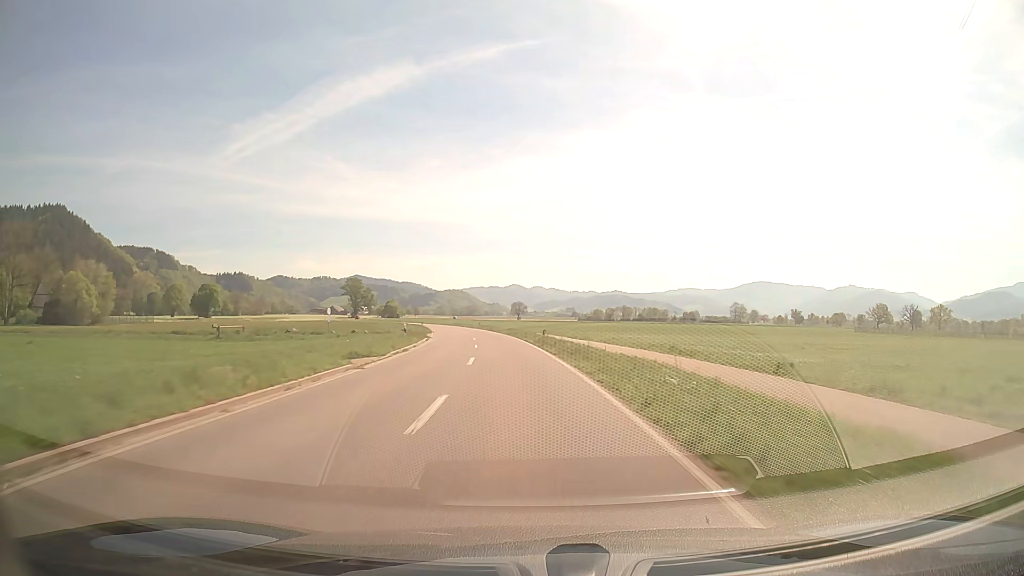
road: secondary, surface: asphalt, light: Day
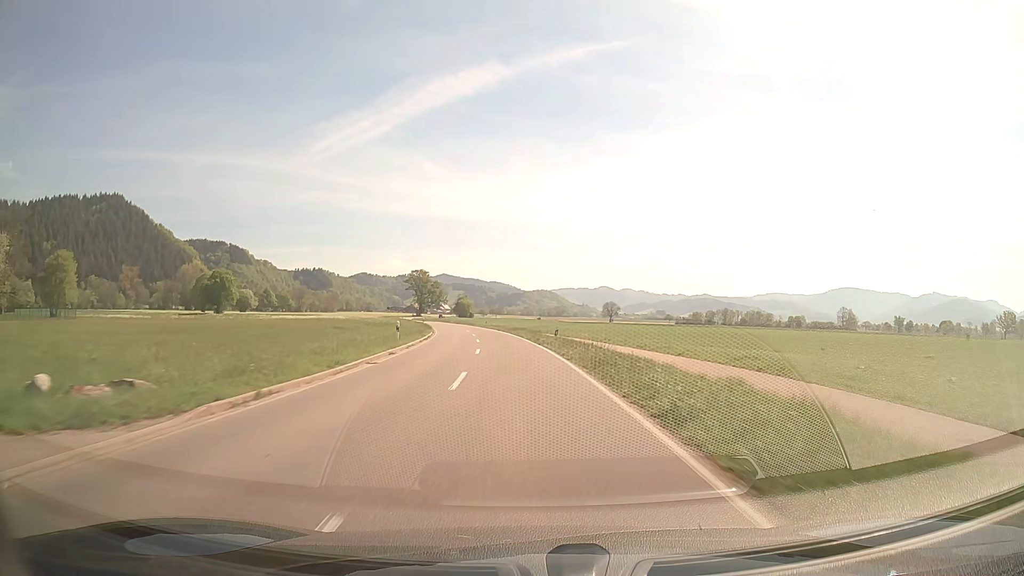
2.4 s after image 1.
(-3.5, +55.4) m; -8°
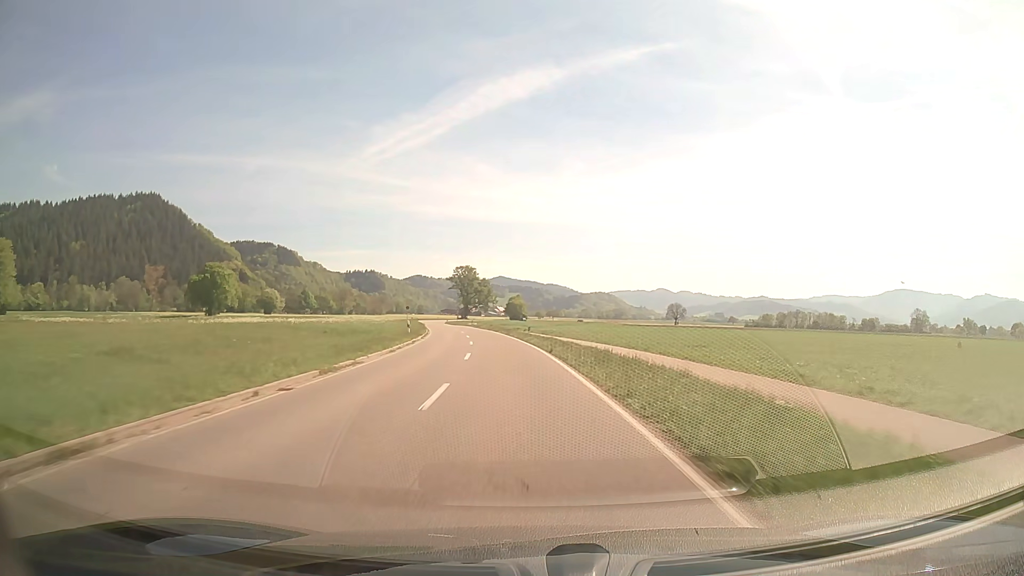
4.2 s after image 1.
(-1.5, +38.8) m; -5°
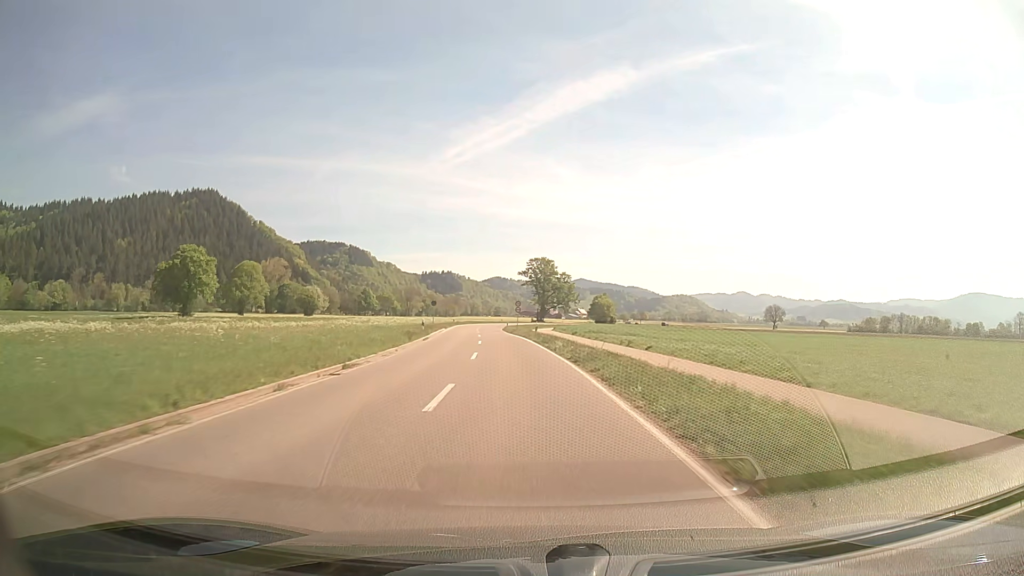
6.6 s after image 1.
(-3.0, +48.1) m; -7°
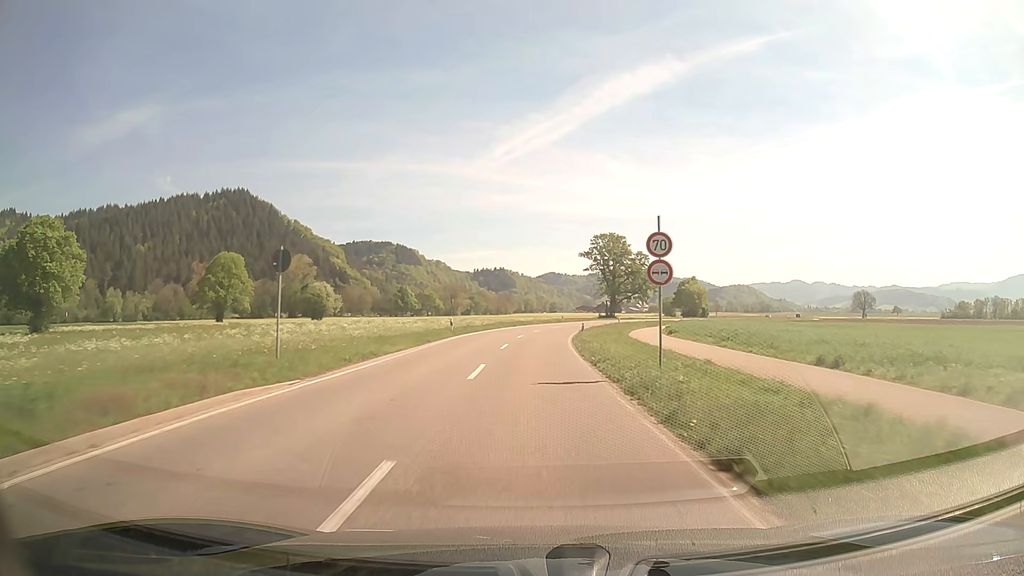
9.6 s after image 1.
(-2.9, +55.5) m; -5°
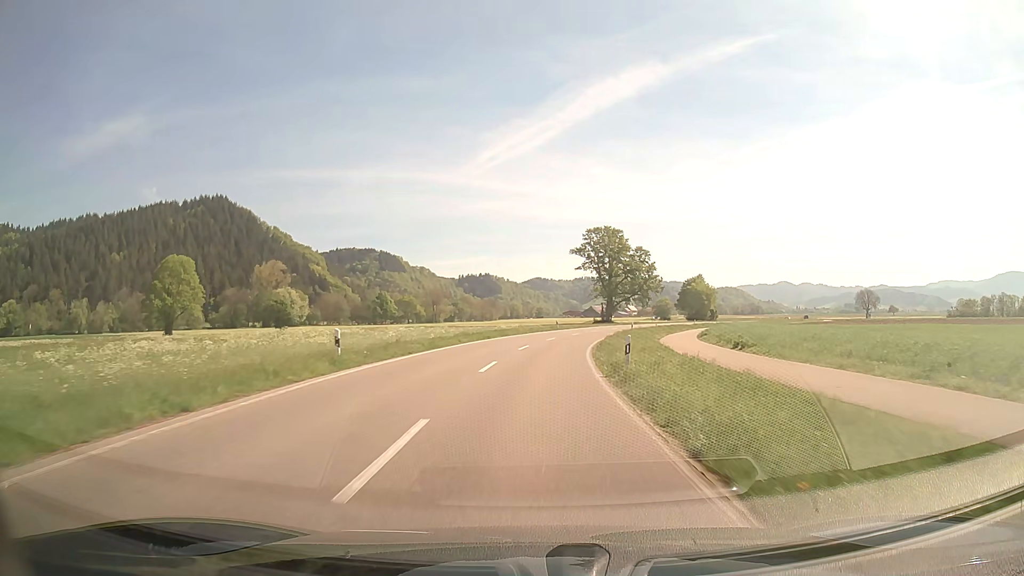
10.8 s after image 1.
(+0.1, +21.3) m; +1°
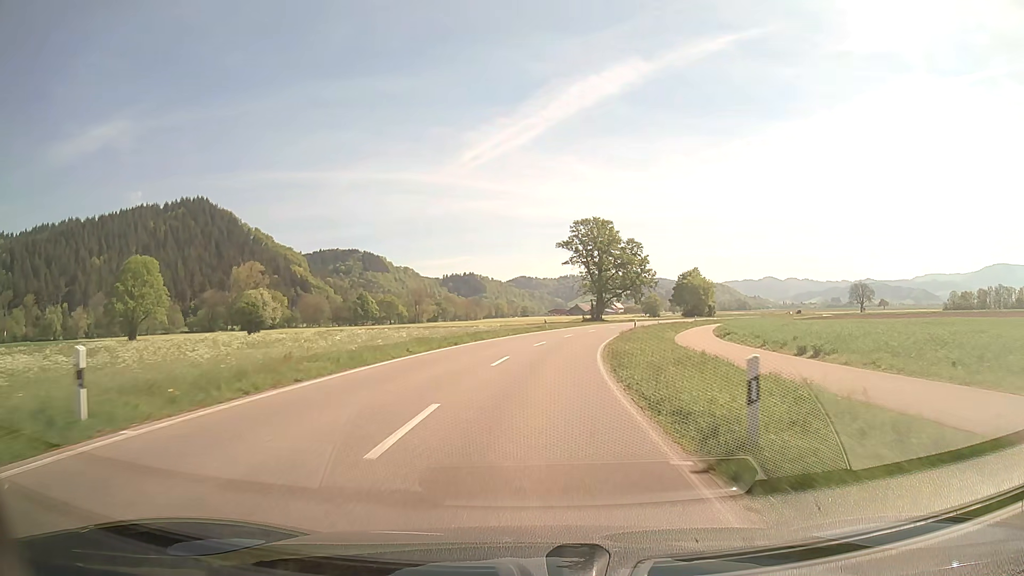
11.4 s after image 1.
(+0.1, +10.6) m; +1°
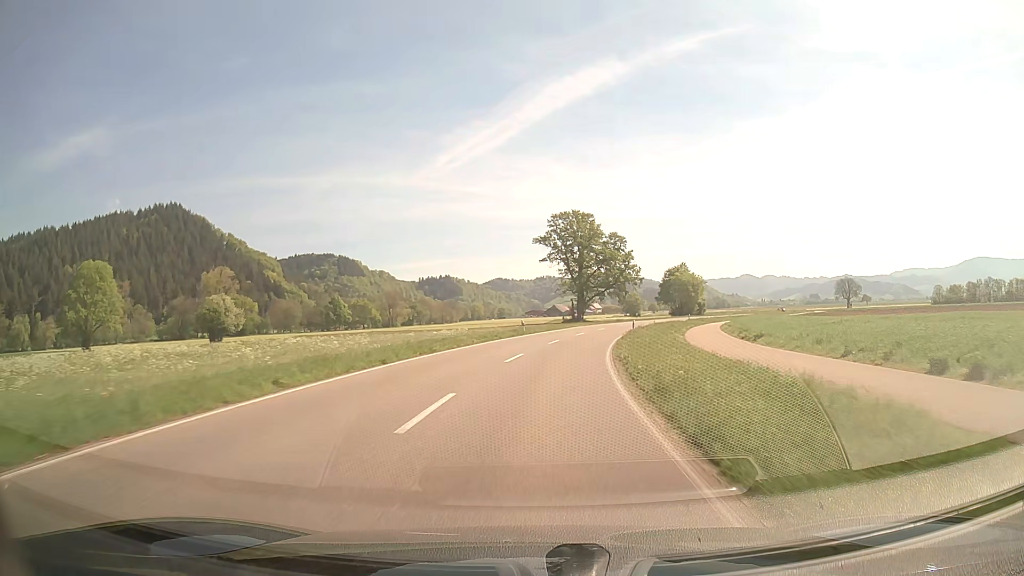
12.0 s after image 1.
(+0.2, +10.6) m; +2°
(0, +10) (+1, +20) (+2, +30) (+3, +40) (+5, +50) (+8, +59) (+10, +69) (+14, +78) (+17, +88) (+21, +97) m
